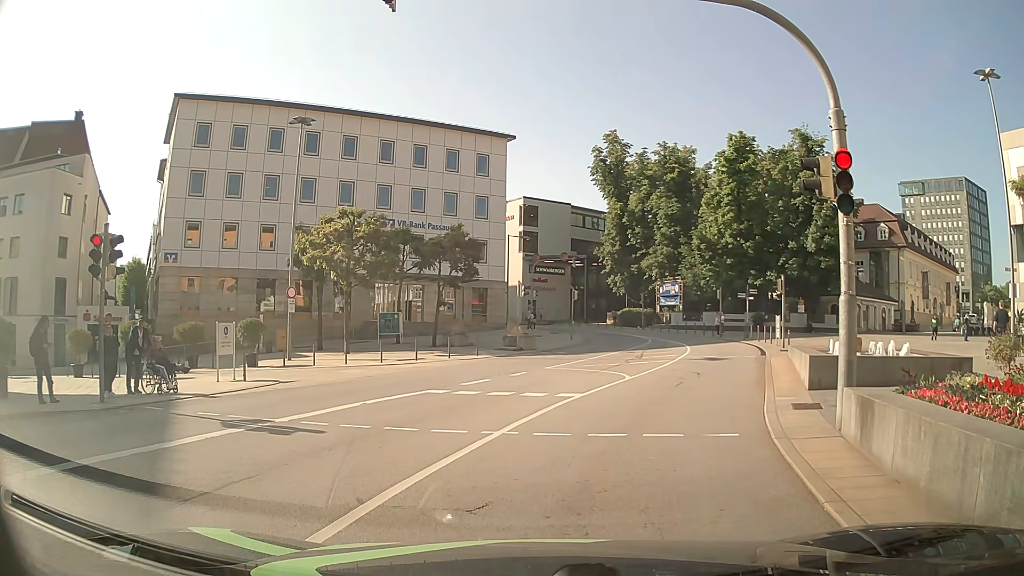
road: primary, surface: asphalt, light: Day
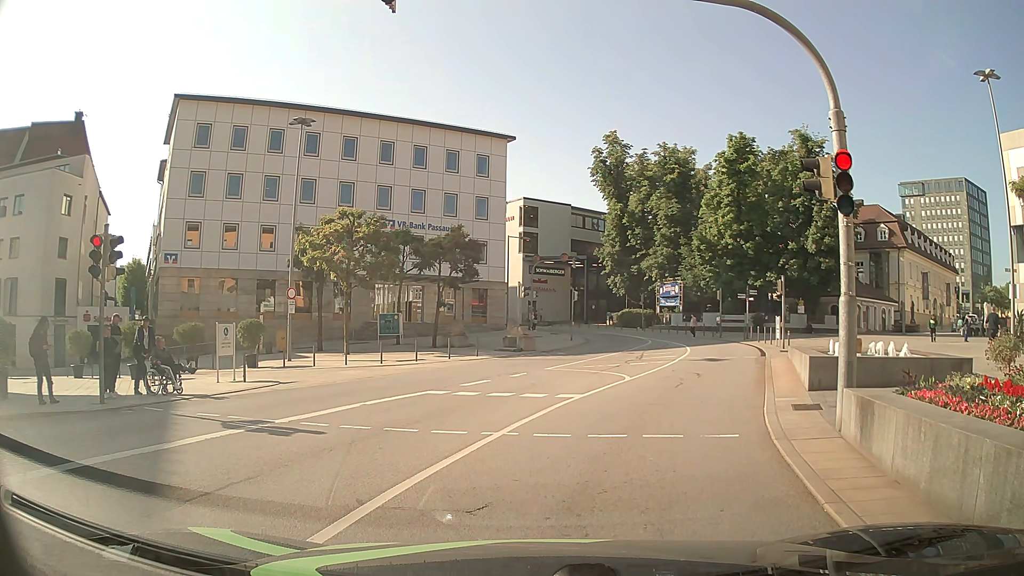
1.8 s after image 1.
(0.0, +0.1) m; 0°
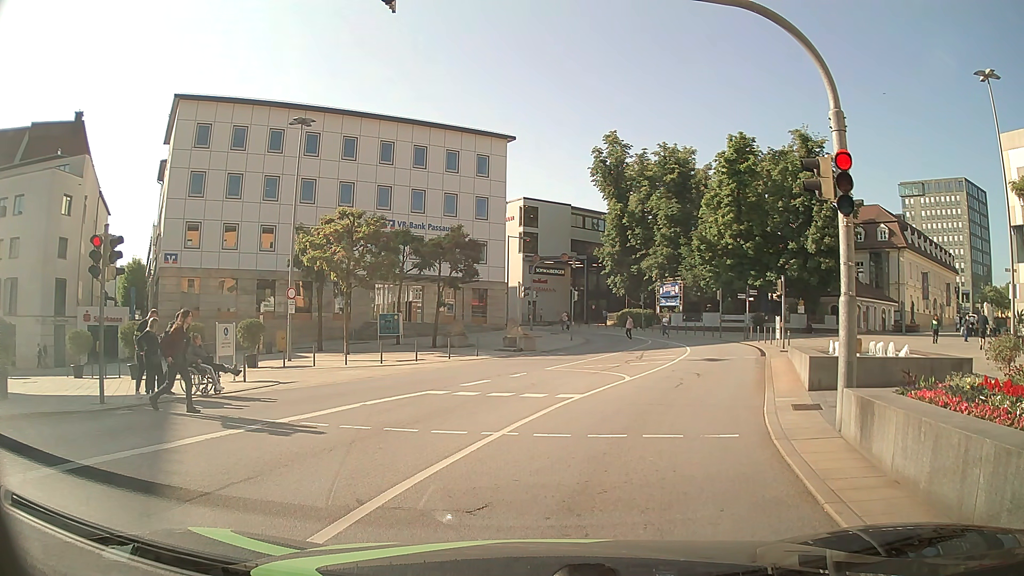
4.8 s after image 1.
(0.0, 0.0) m; 0°
(+1, +10) (+5, +19) (+8, +29) (+10, +38) (+11, +48) (+9, +58) (+5, +67) (0, +76) (-5, +85) (-10, +93) m
